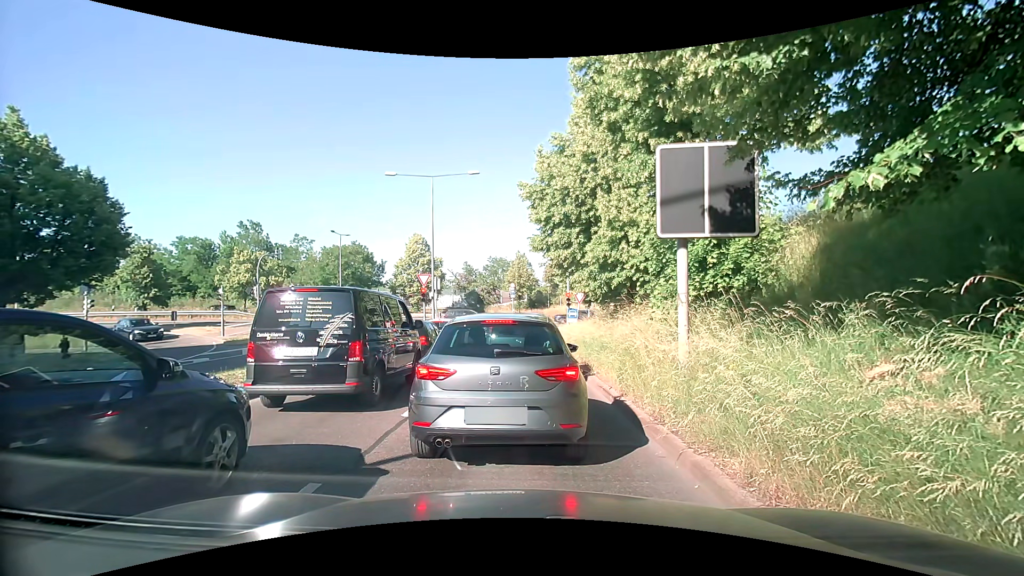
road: tertiary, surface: asphalt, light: Day
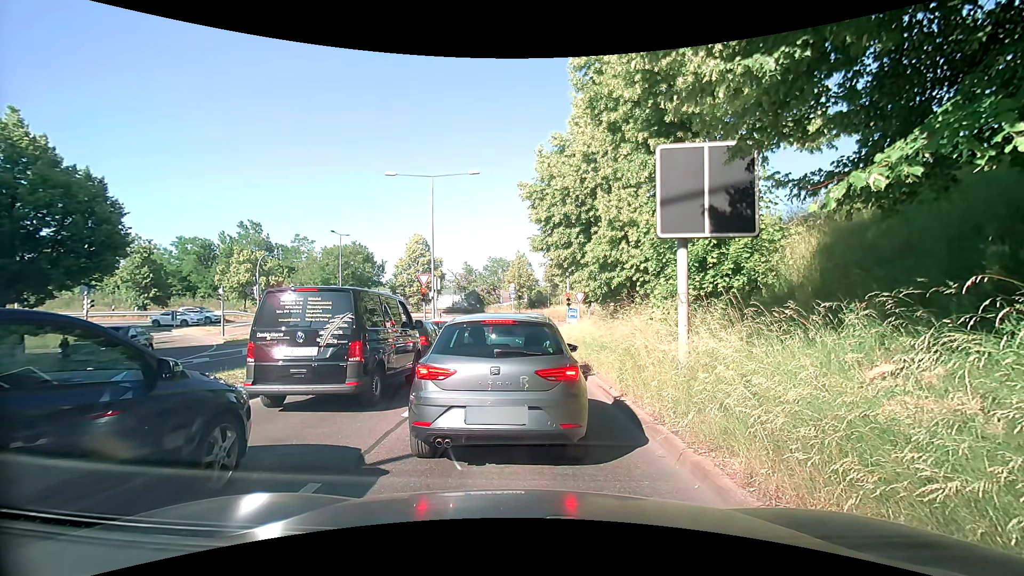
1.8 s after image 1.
(0.0, 0.0) m; 0°
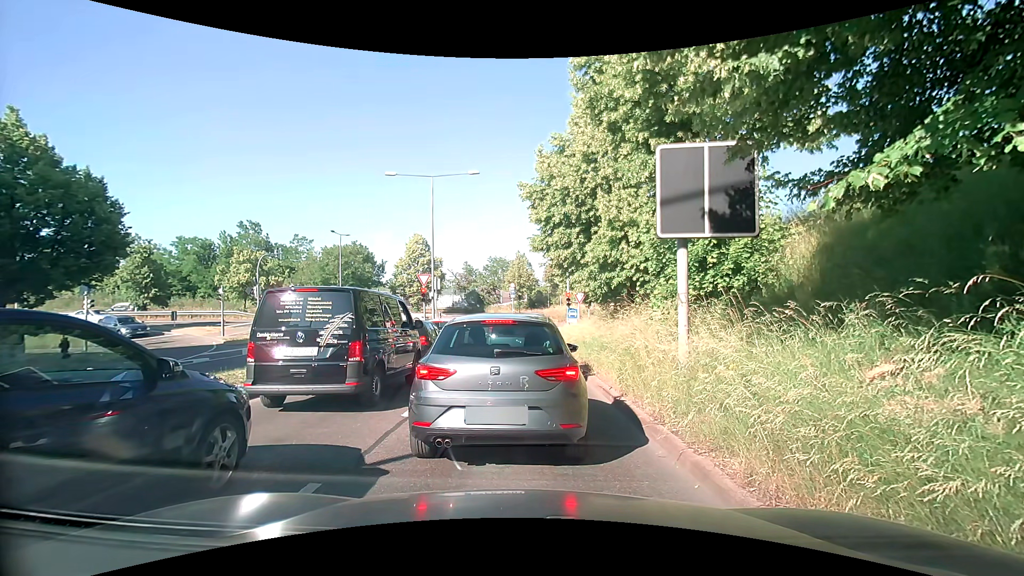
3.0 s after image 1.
(0.0, 0.0) m; 0°
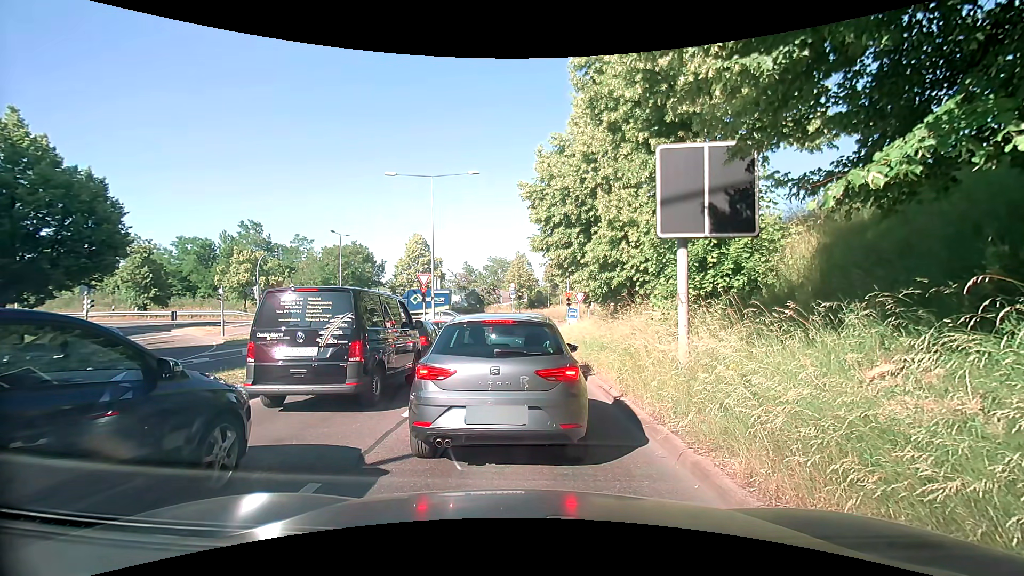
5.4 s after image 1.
(0.0, 0.0) m; 0°
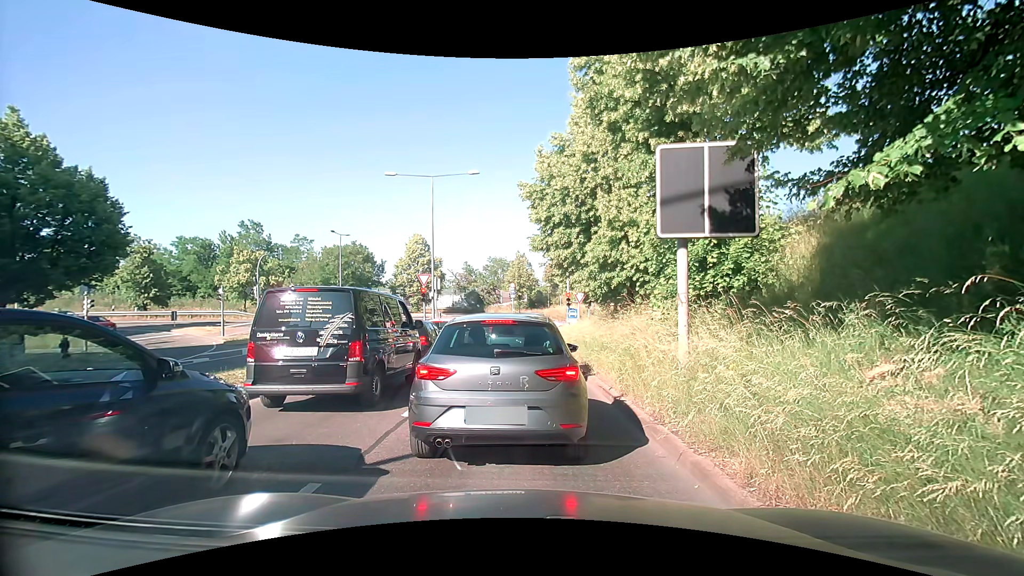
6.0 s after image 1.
(0.0, 0.0) m; 0°
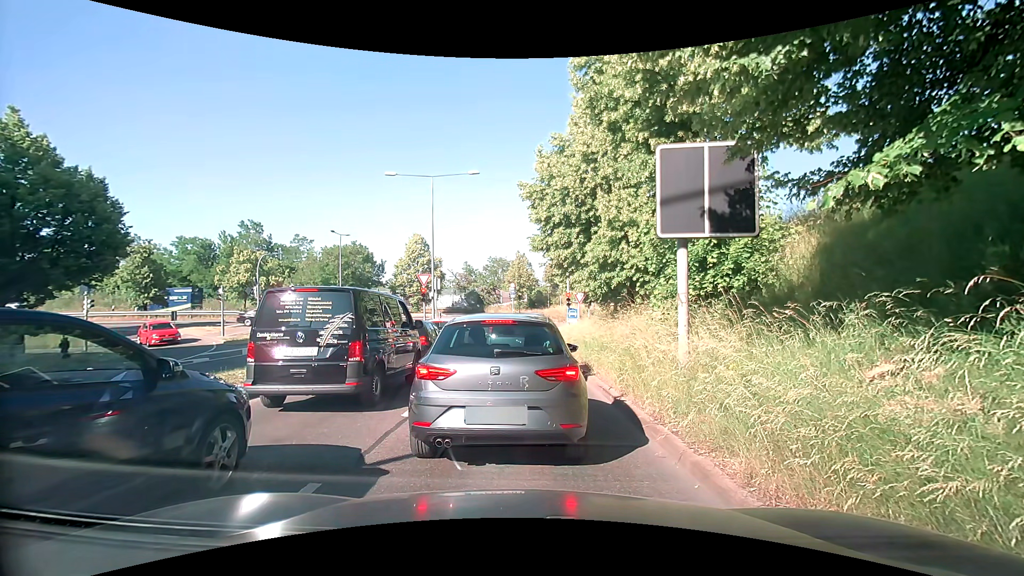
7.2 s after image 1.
(0.0, 0.0) m; 0°
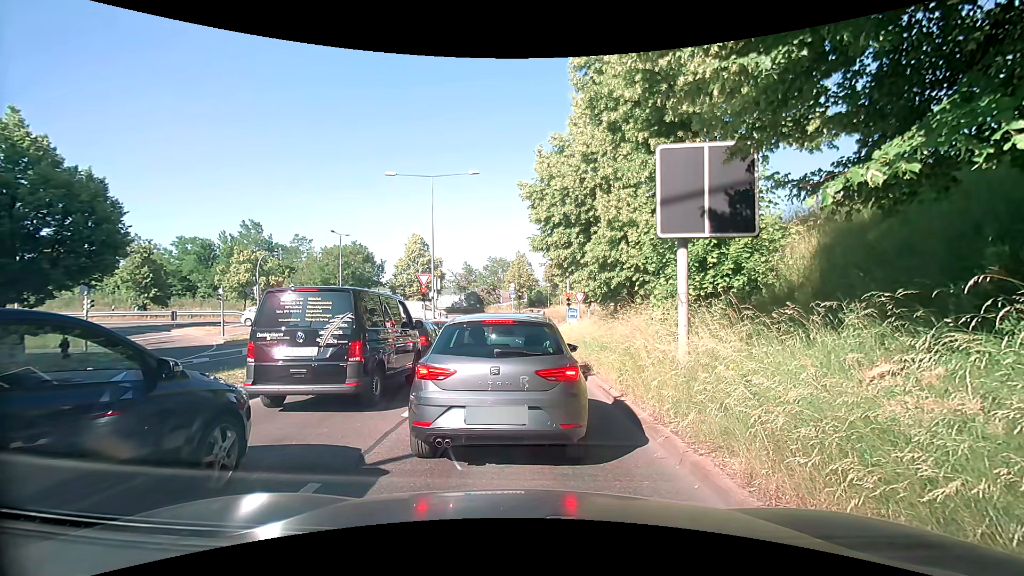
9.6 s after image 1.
(0.0, 0.0) m; 0°
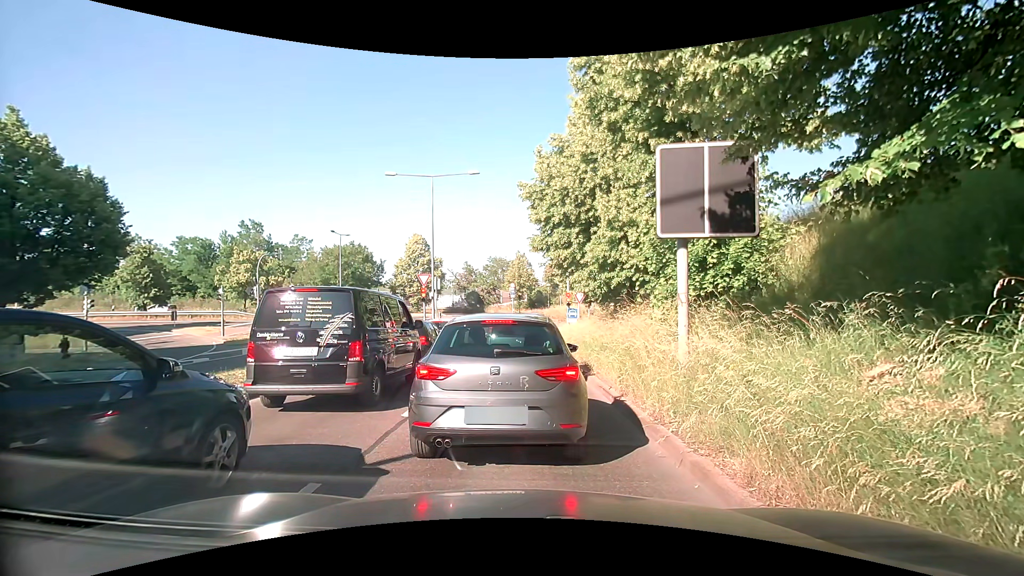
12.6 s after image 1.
(0.0, 0.0) m; 0°
